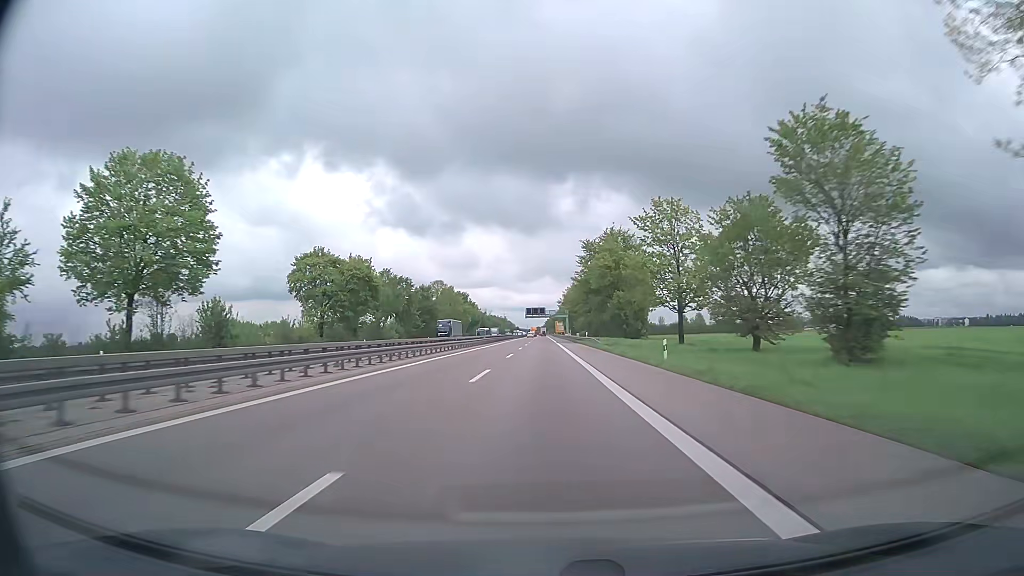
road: trunk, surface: asphalt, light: Day
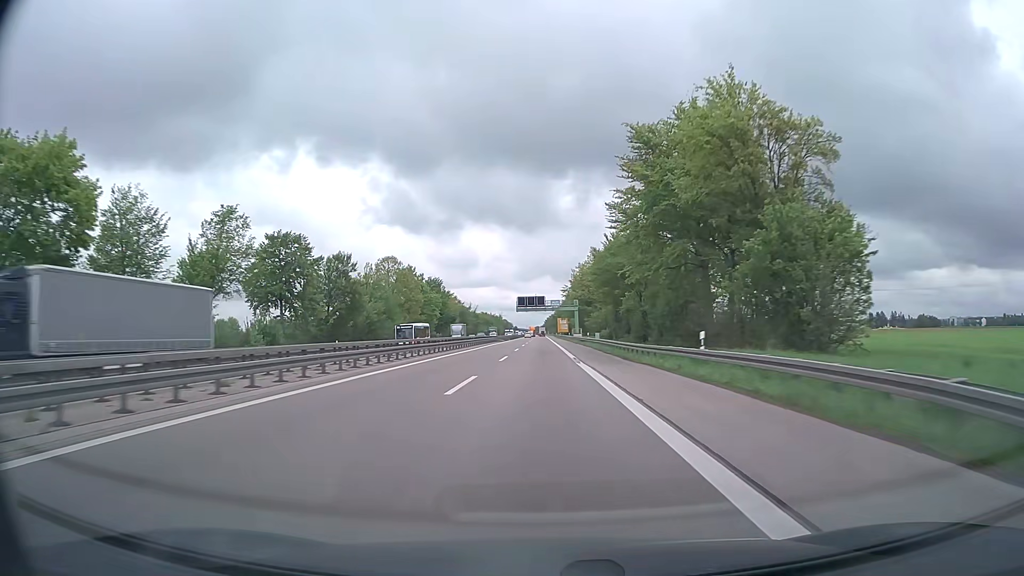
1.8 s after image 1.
(+0.1, +58.0) m; 0°
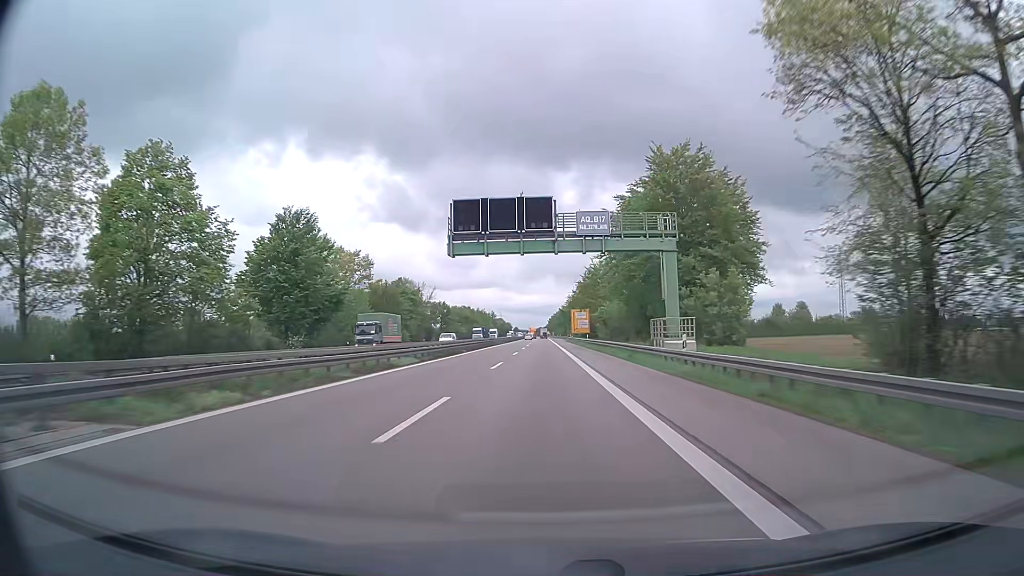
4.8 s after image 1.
(-0.3, +96.7) m; 0°
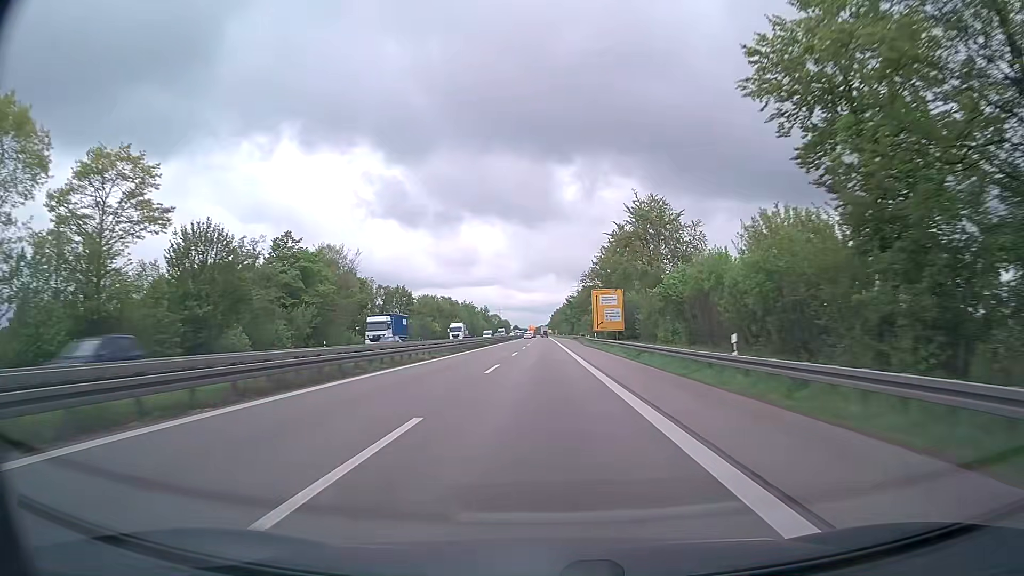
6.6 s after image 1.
(-0.2, +58.0) m; 0°
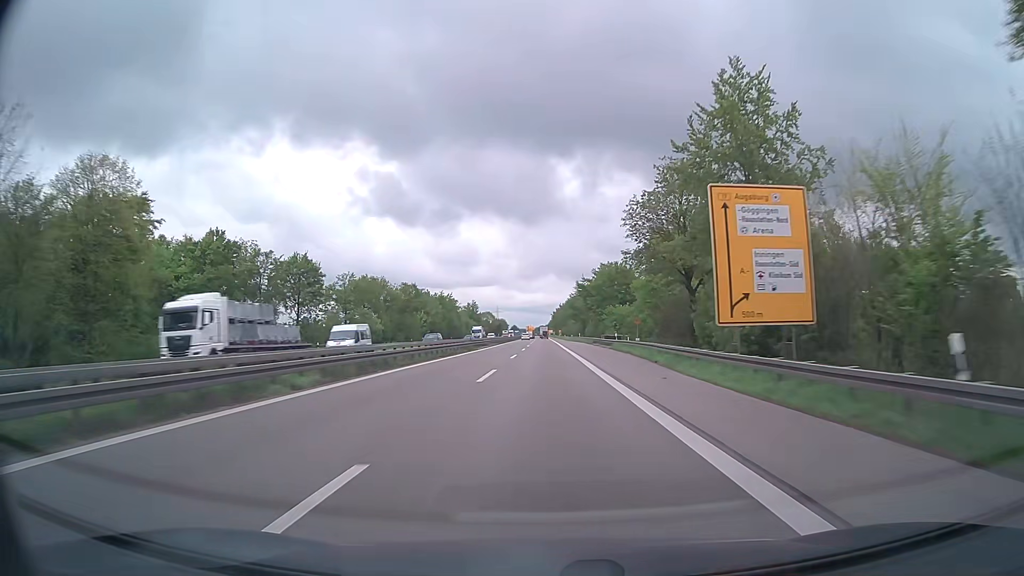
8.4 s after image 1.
(-0.1, +58.0) m; 0°
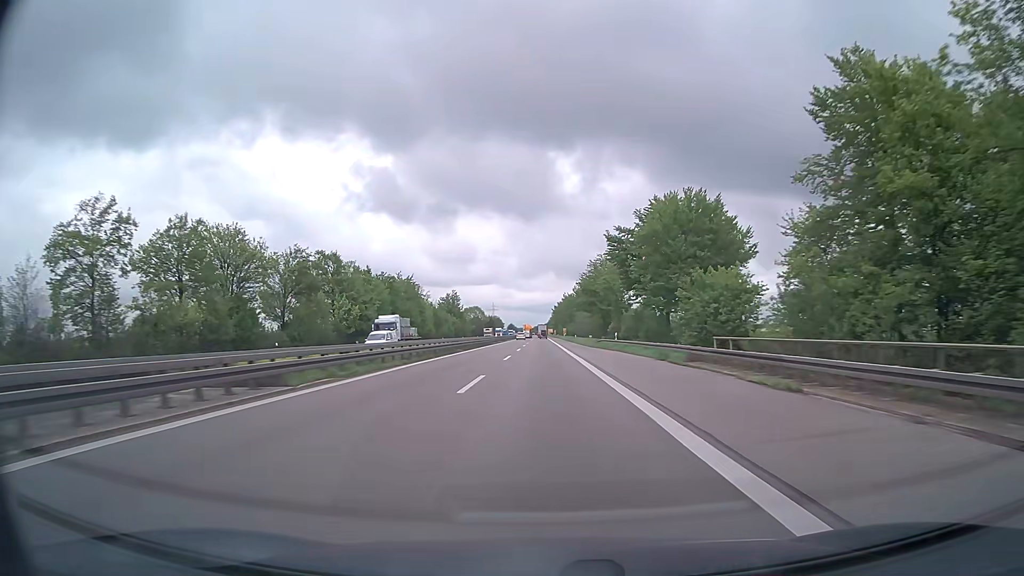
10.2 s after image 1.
(0.0, +58.1) m; 0°
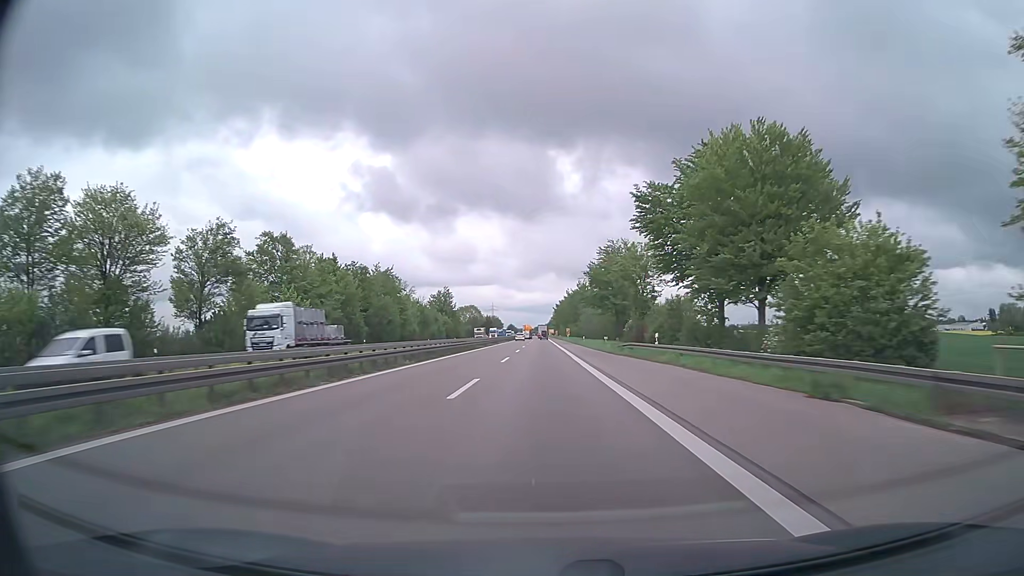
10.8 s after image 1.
(0.0, +19.4) m; 0°
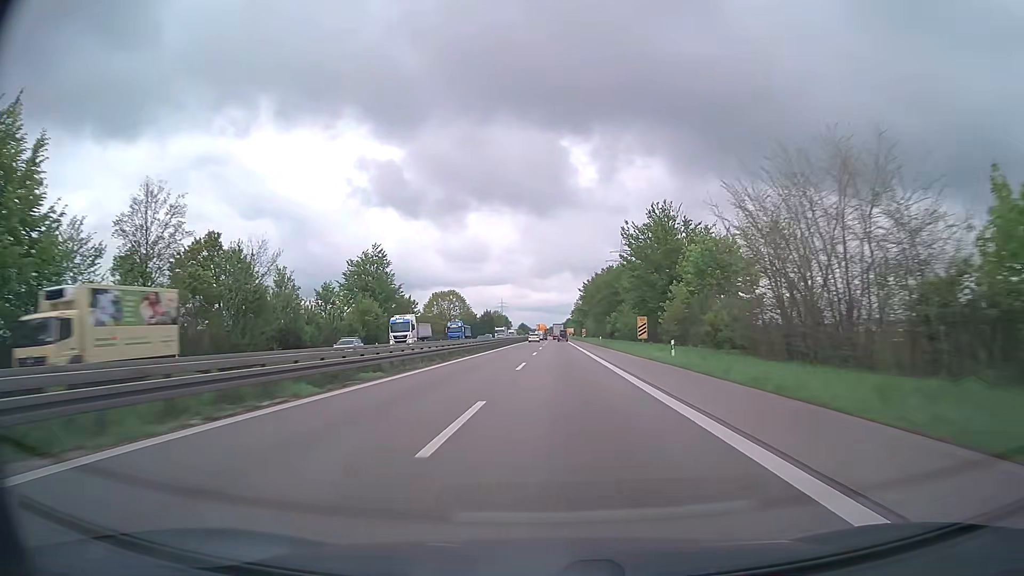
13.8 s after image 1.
(-0.6, +96.8) m; -1°
(0, +10) (0, +20) (0, +30) (0, +40) (0, +50) (0, +60) (0, +70) (-1, +80) (-1, +90) (-1, +100) m
